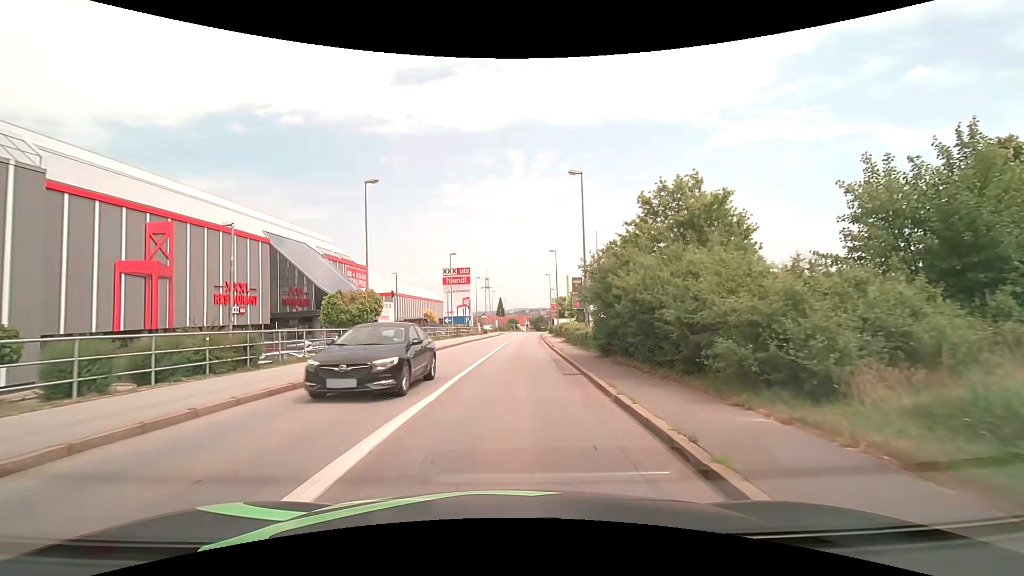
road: tertiary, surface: asphalt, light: Day
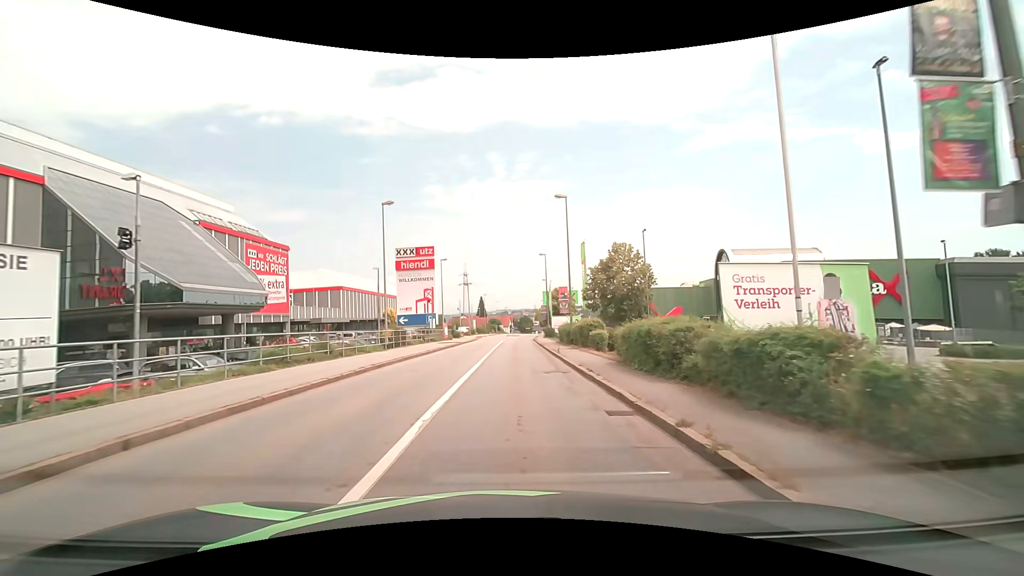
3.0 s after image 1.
(+0.3, +24.9) m; +2°
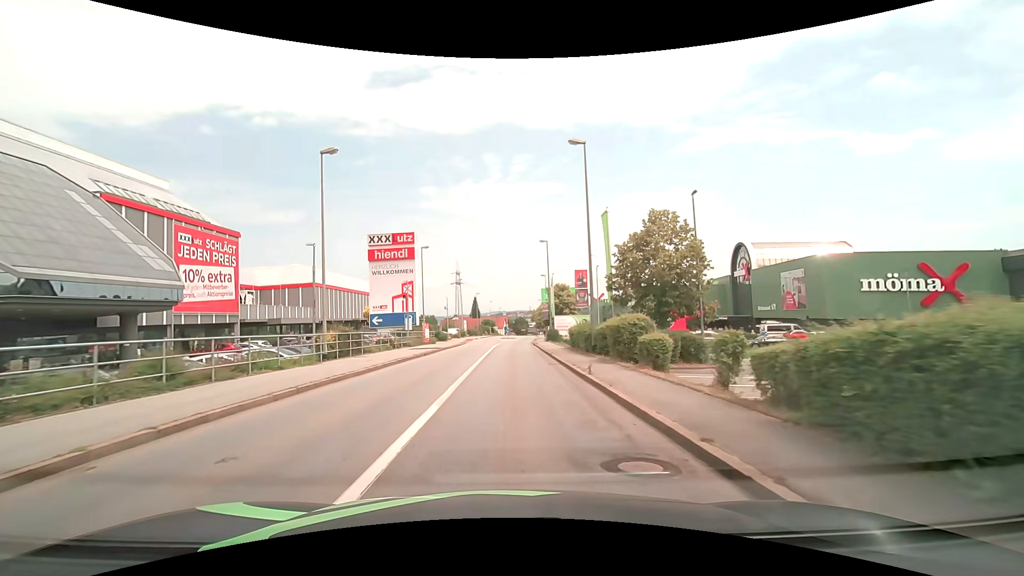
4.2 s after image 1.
(+0.1, +10.4) m; +1°
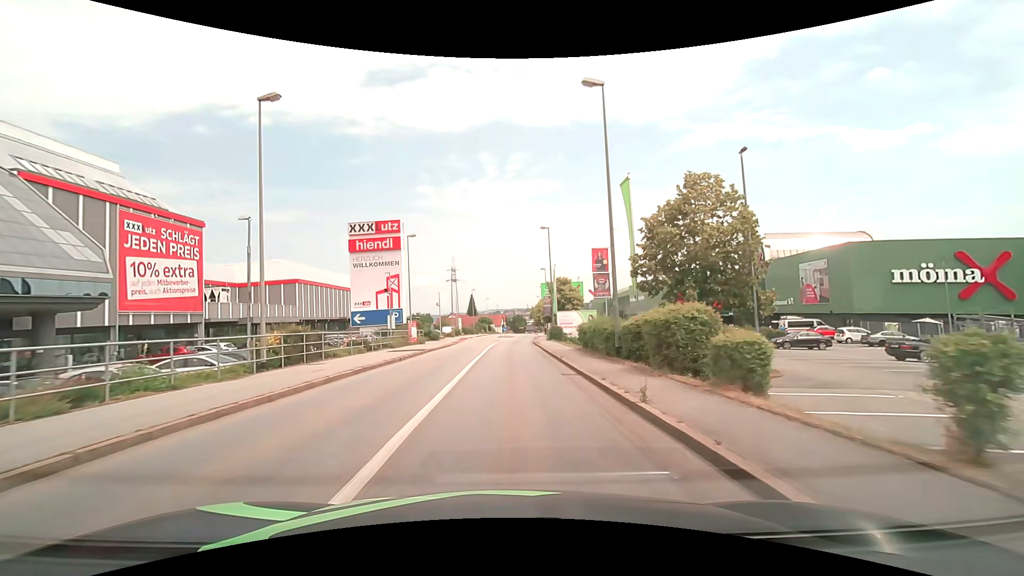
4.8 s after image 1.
(0.0, +5.6) m; +1°
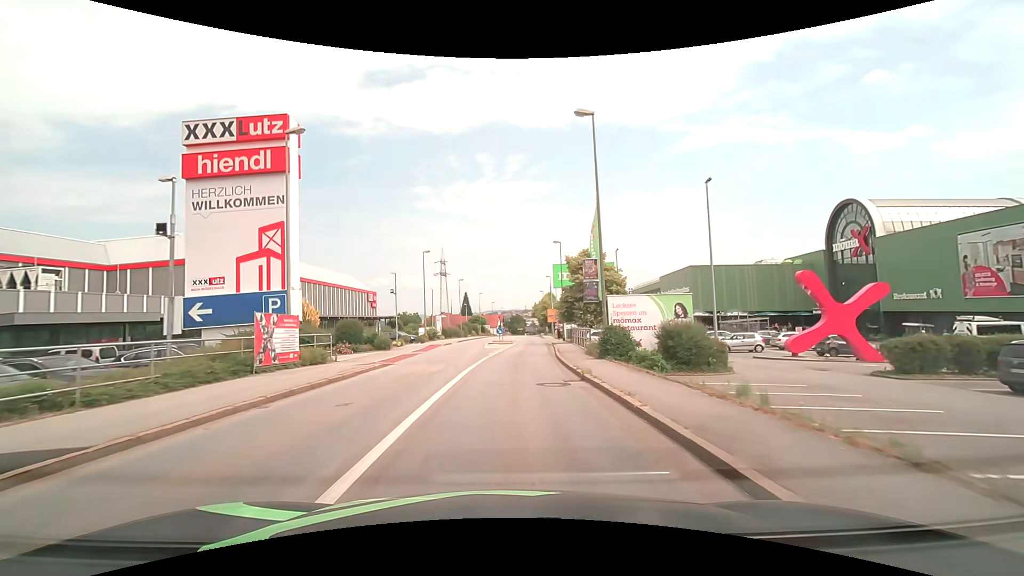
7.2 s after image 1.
(-0.2, +24.7) m; 0°
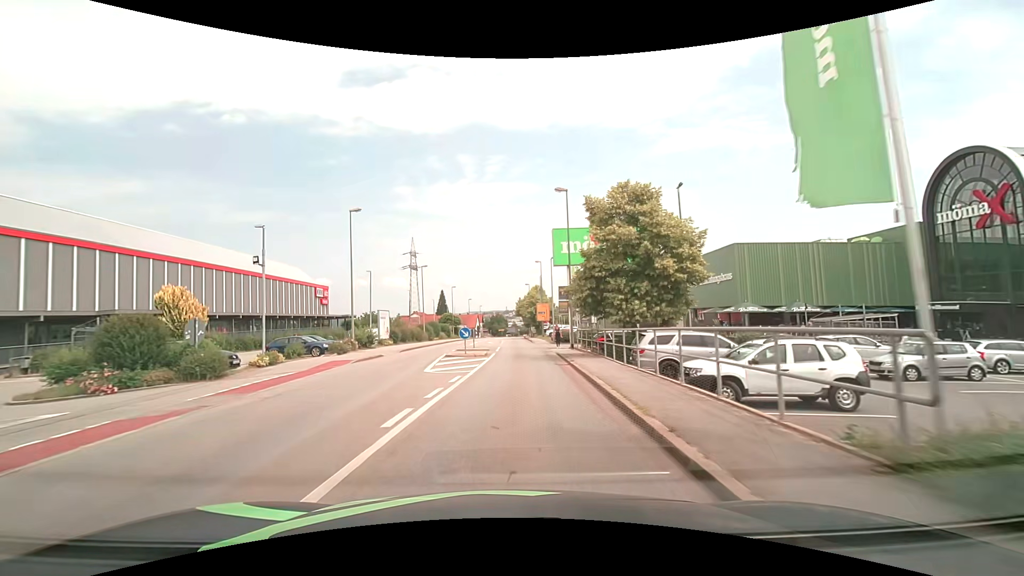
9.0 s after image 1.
(+0.4, +19.5) m; +2°
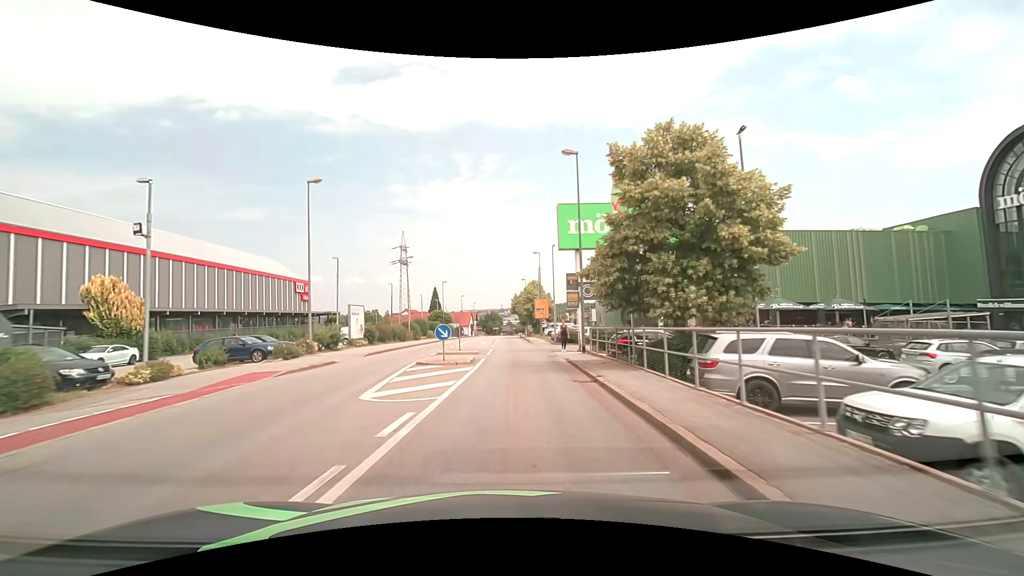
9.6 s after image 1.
(+0.1, +6.6) m; +1°
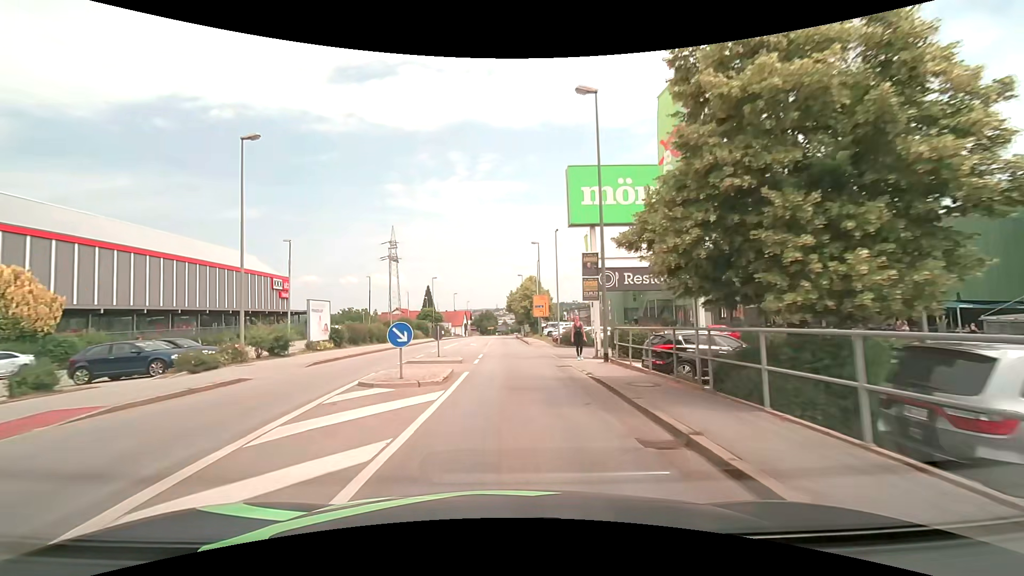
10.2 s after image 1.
(0.0, +6.6) m; 0°
(0, +10) (0, +20) (0, +30) (0, +40) (0, +50) (0, +60) (0, +70) (0, +80) (0, +90) (0, +100) m
